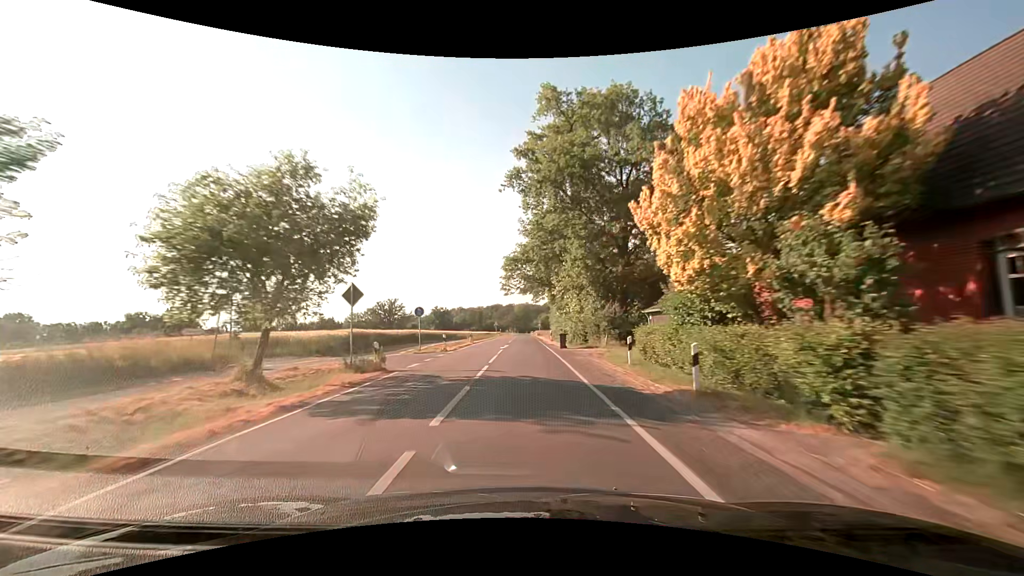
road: secondary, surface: asphalt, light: Day
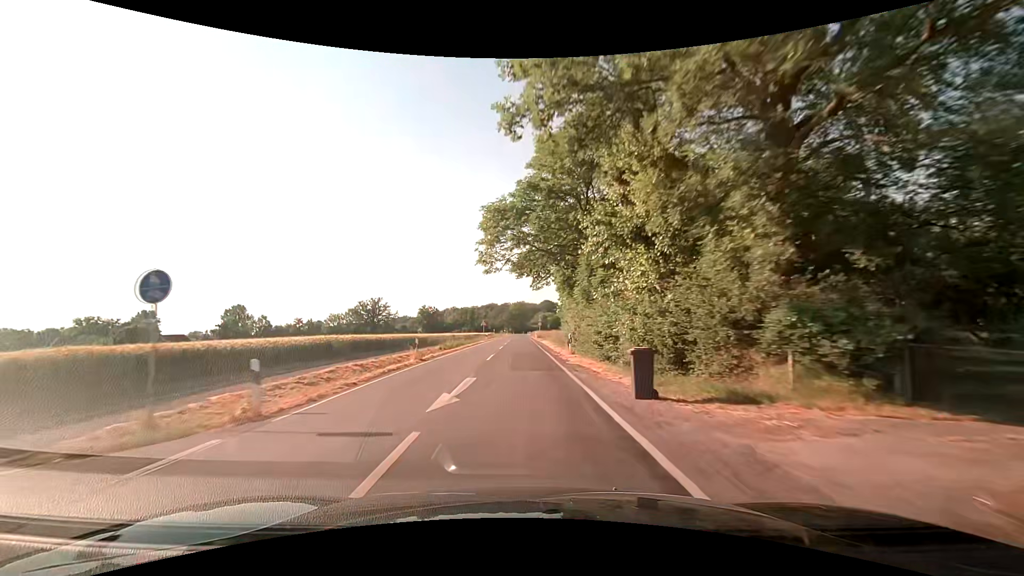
(+0.2, +21.8) m; +1°
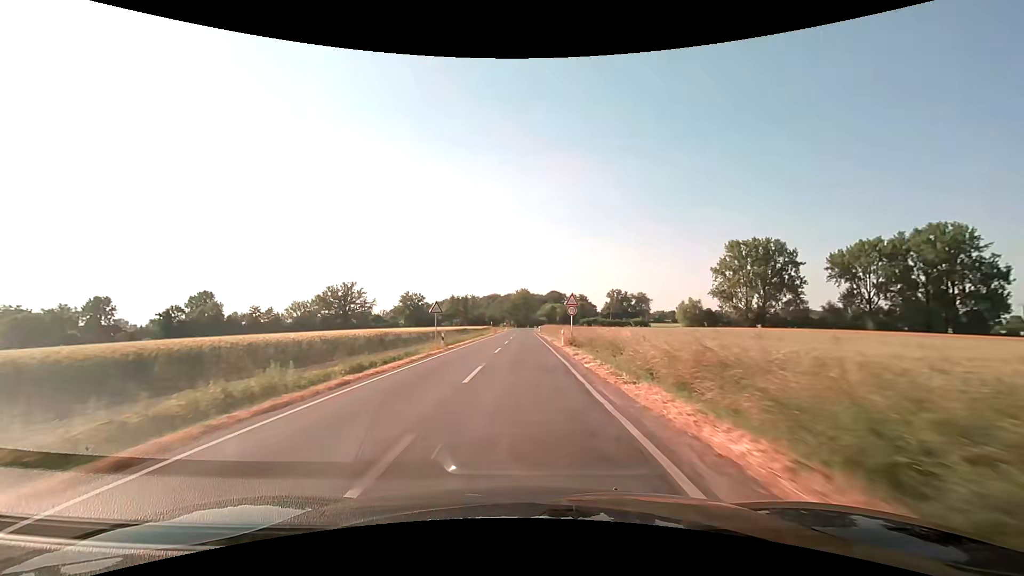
(-0.4, +43.7) m; 0°
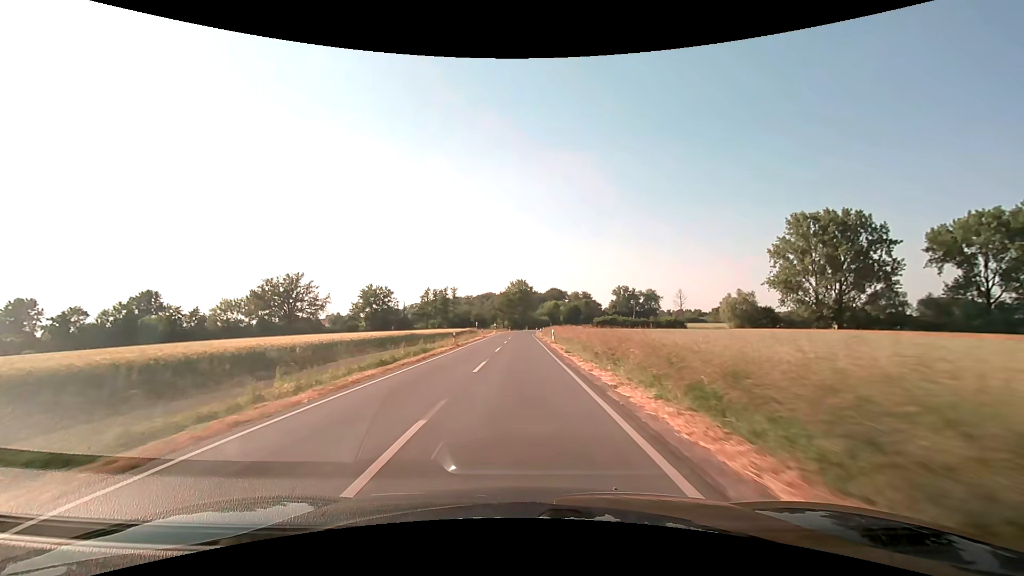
(-0.5, +43.9) m; -1°
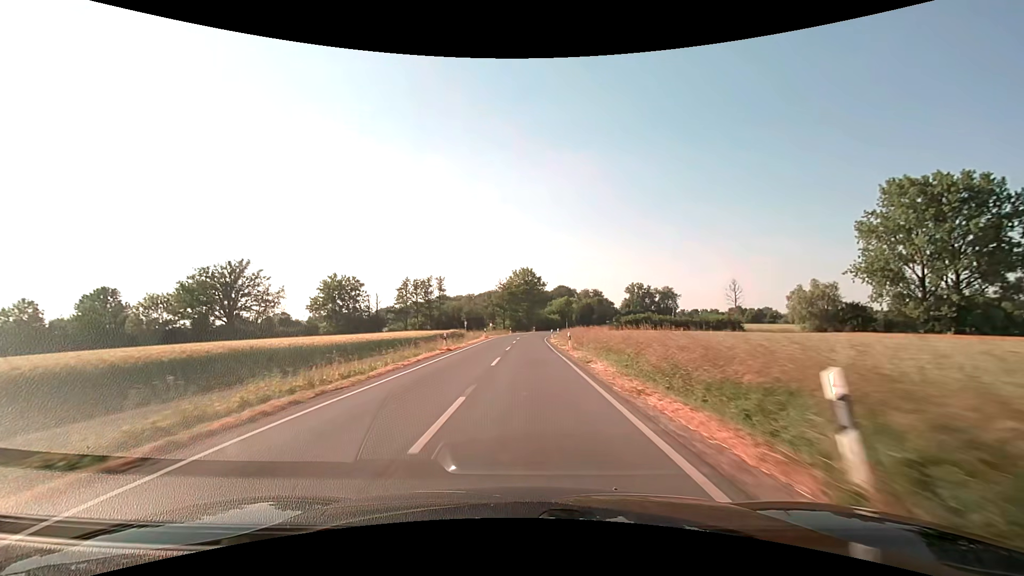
(-0.2, +32.9) m; -1°
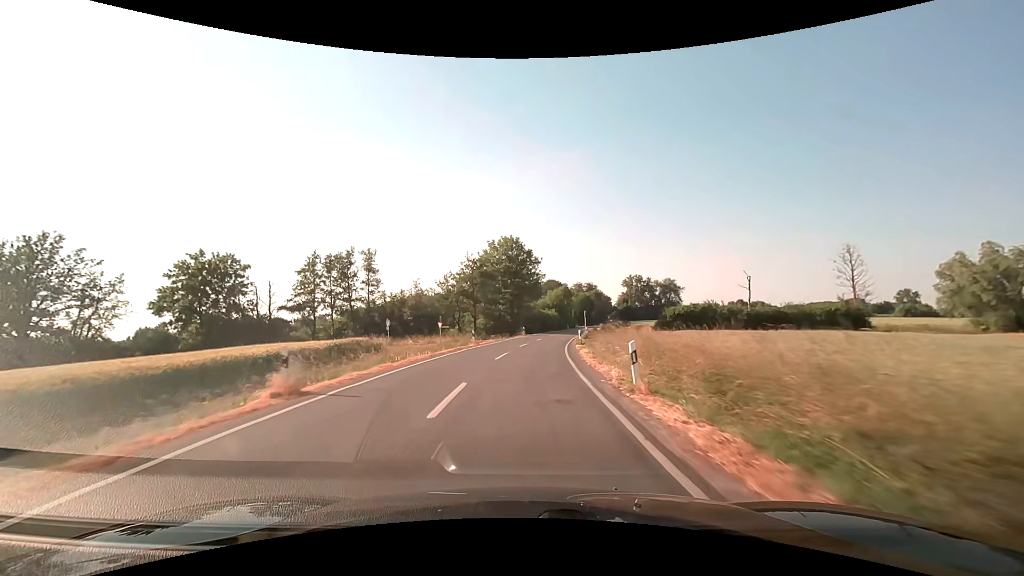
(+0.5, +43.8) m; +2°
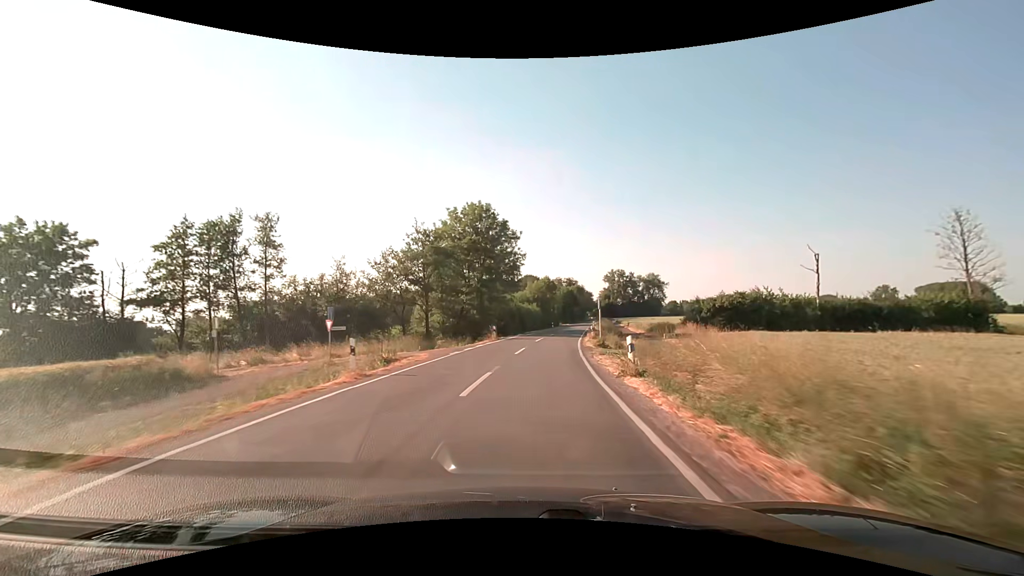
(+0.3, +21.8) m; +2°
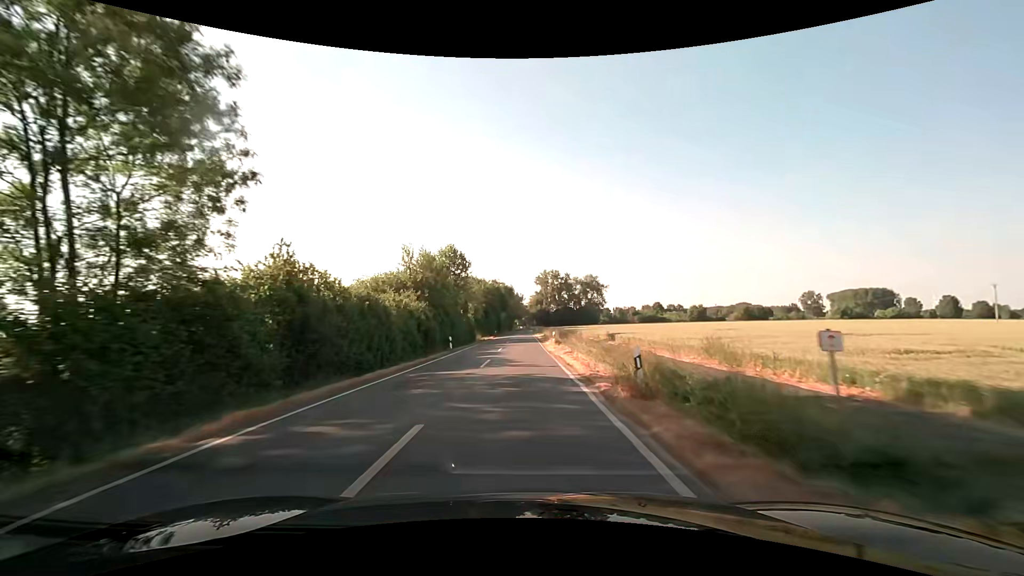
(+4.9, +54.1) m; +9°
(0, +10) (0, +20) (0, +30) (0, +40) (0, +50) (0, +60) (0, +70) (0, +80) (0, +90) (0, +100) m
